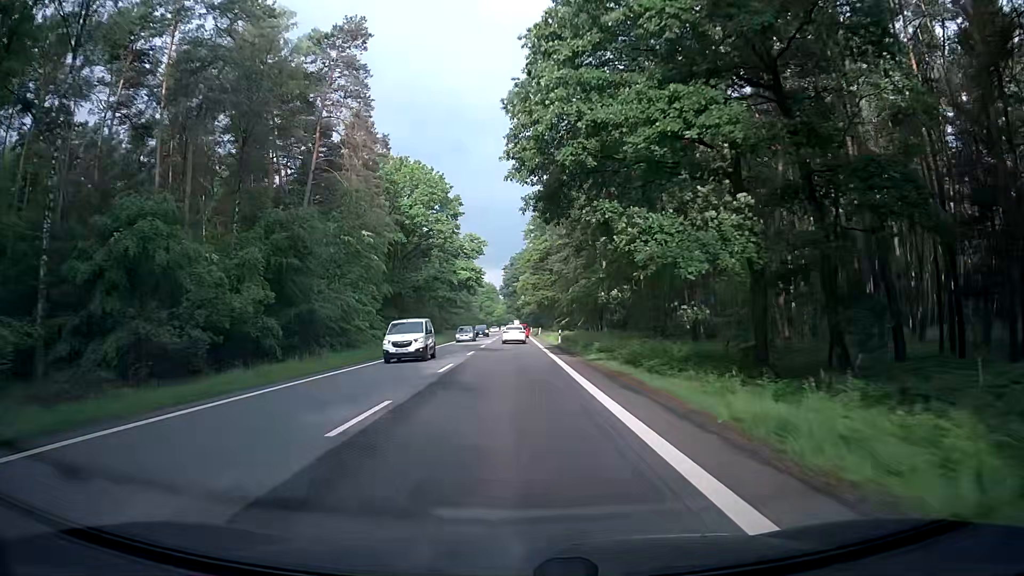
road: secondary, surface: asphalt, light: Day
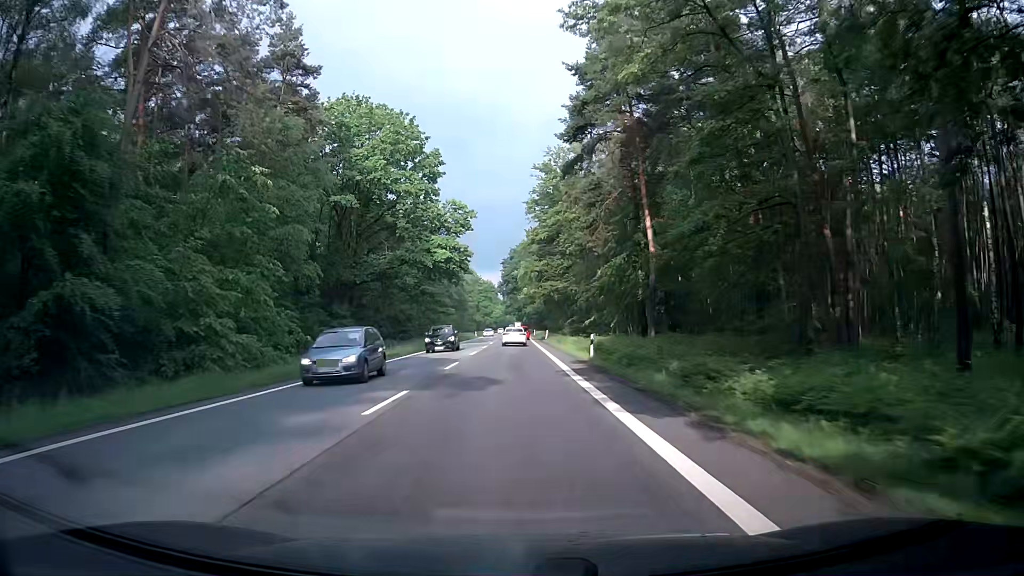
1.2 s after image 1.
(+0.2, +22.3) m; 0°
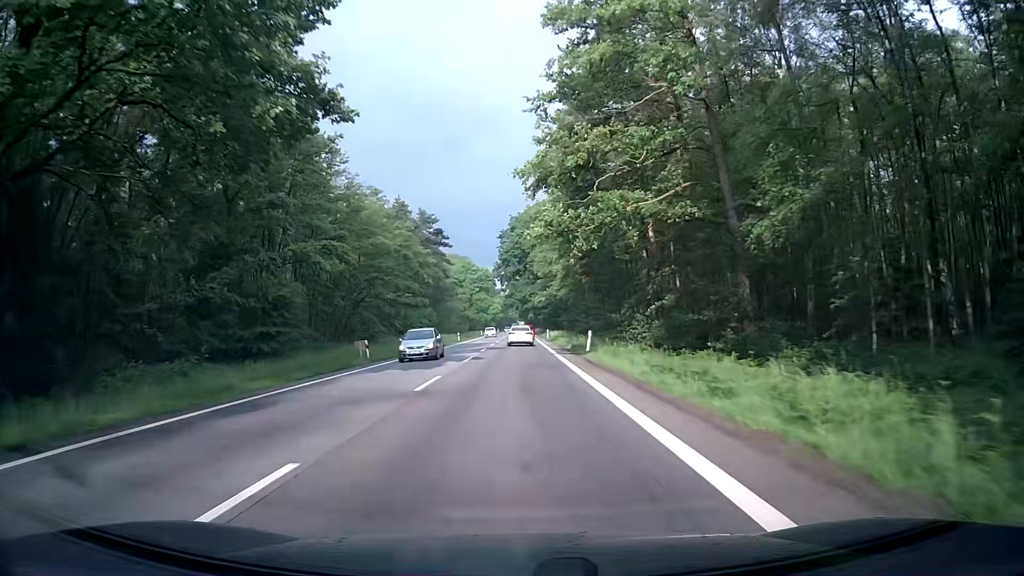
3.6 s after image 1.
(+0.2, +44.4) m; +1°
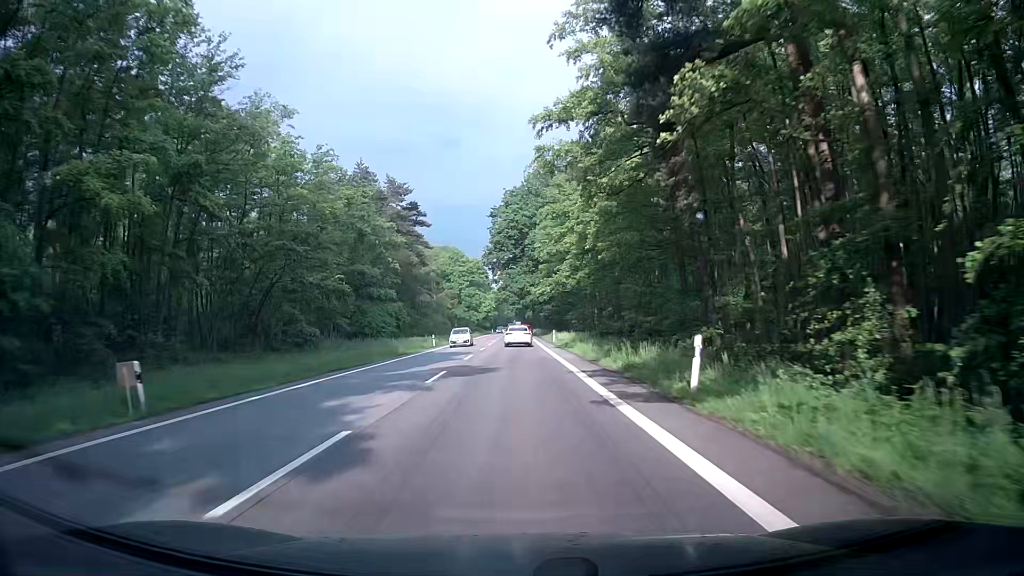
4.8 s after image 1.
(0.0, +22.2) m; 0°
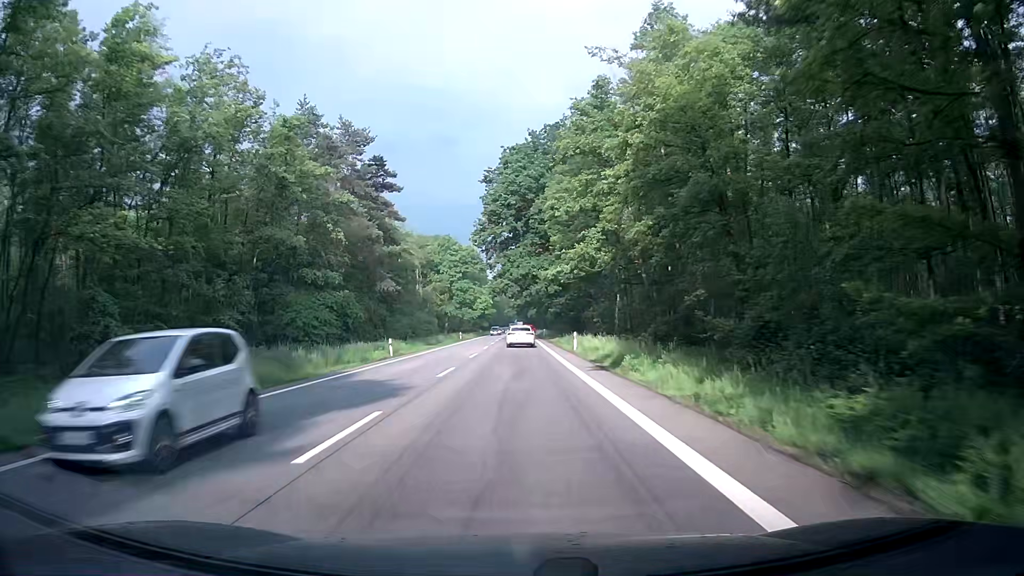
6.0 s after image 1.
(0.0, +22.2) m; 0°
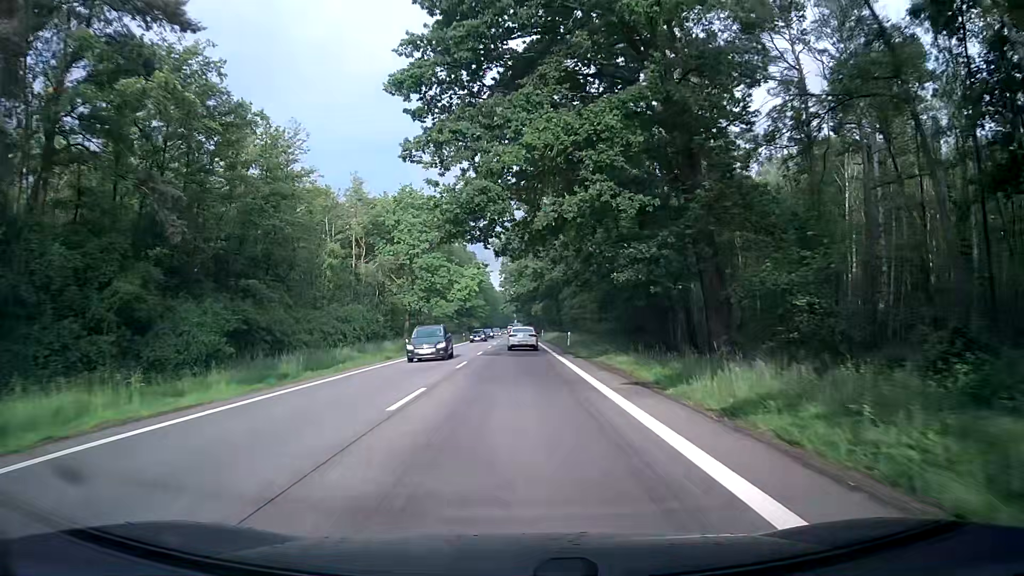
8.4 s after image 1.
(-0.2, +44.2) m; 0°
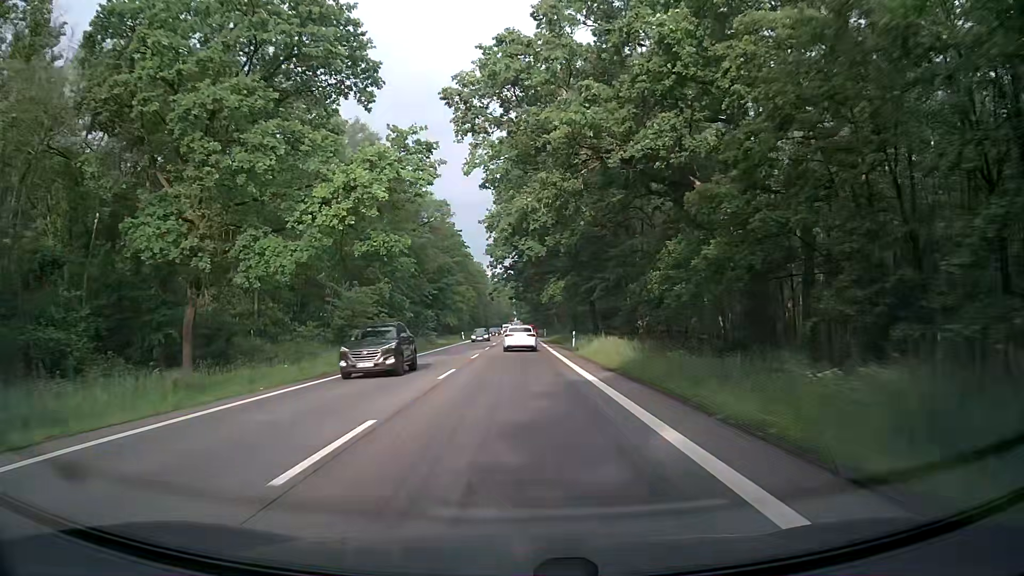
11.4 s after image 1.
(-0.4, +54.2) m; 0°
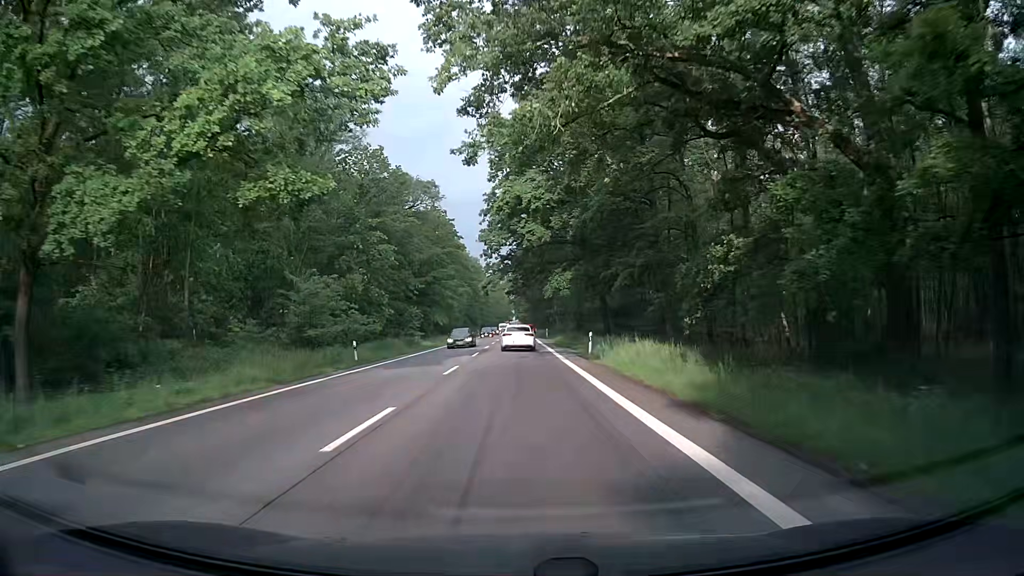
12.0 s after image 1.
(0.0, +10.6) m; 0°
(0, +10) (0, +20) (0, +30) (0, +40) (0, +50) (0, +60) (0, +70) (0, +80) (0, +90) (-1, +100) m
